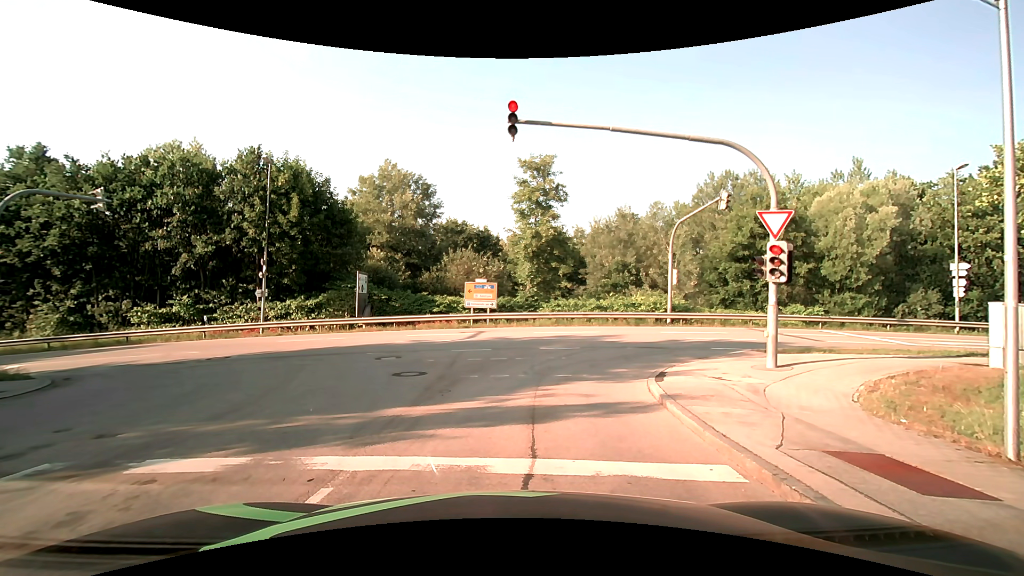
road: residential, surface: asphalt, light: Day
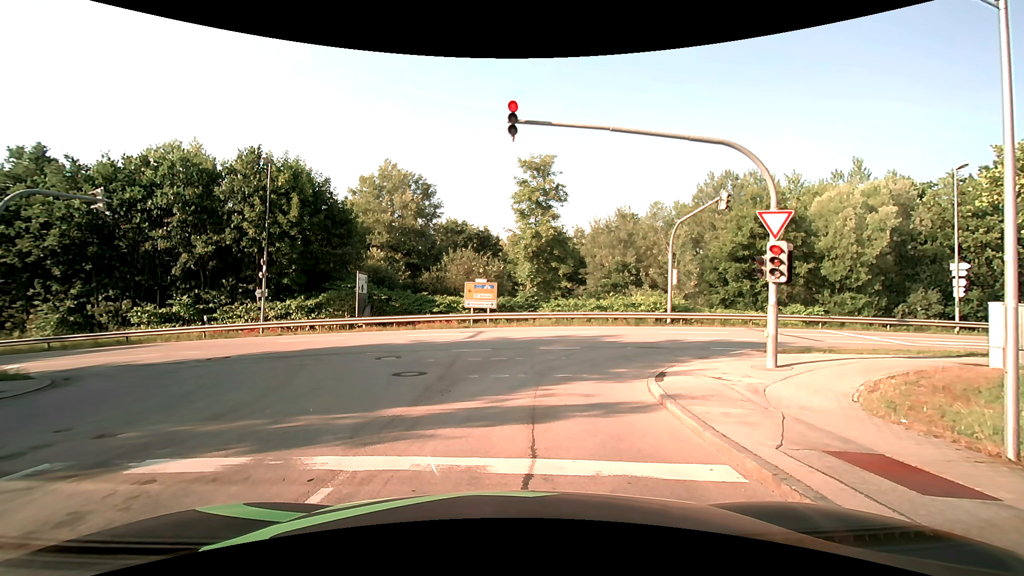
(0.0, 0.0) m; 0°
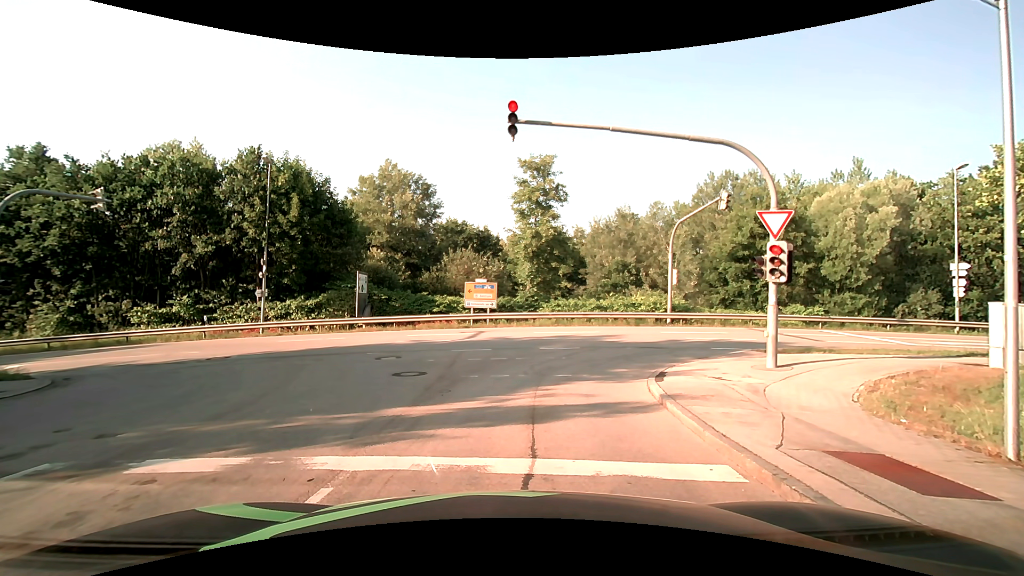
(0.0, 0.0) m; 0°
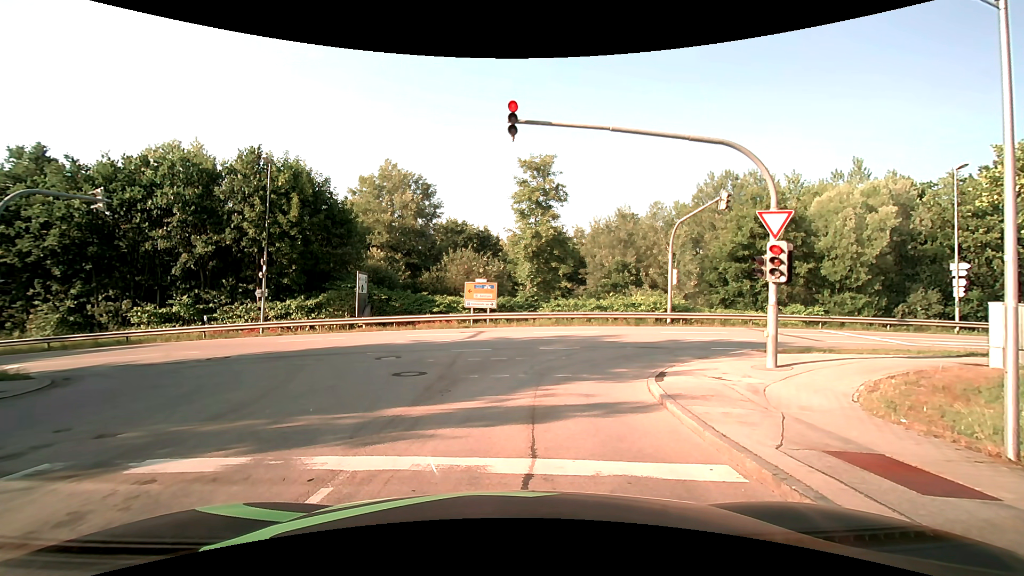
(0.0, 0.0) m; 0°
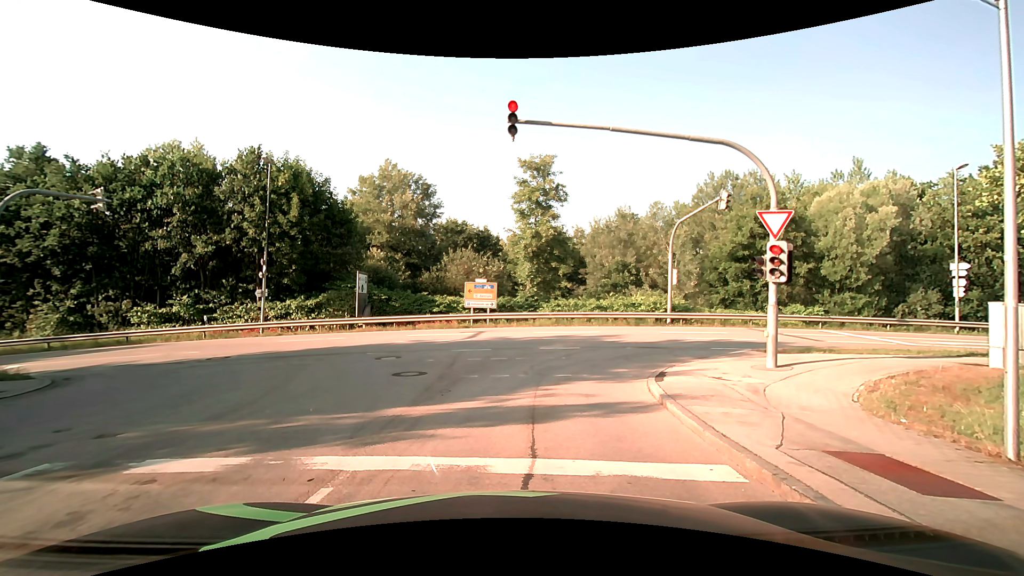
(0.0, 0.0) m; 0°
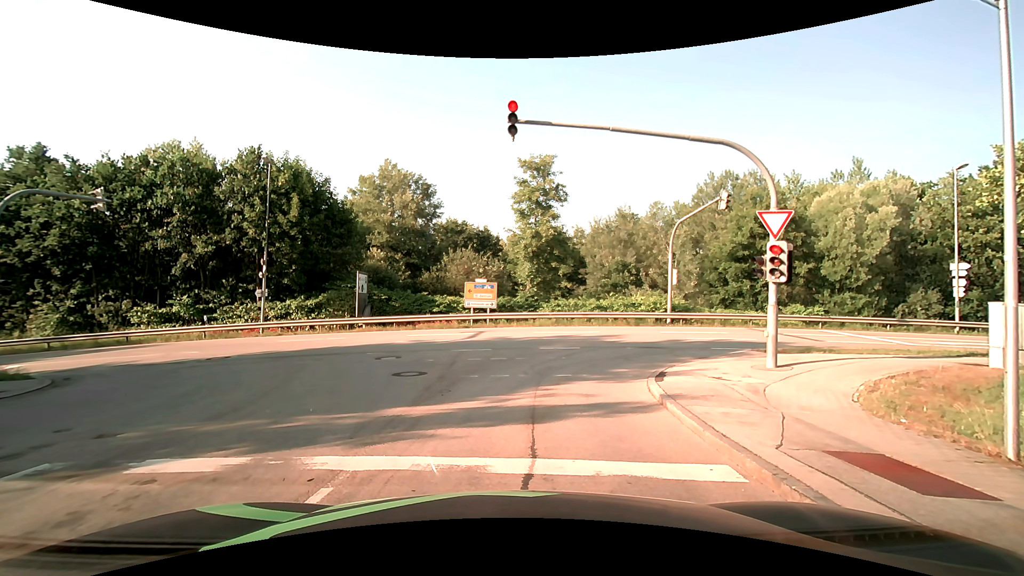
(0.0, 0.0) m; 0°
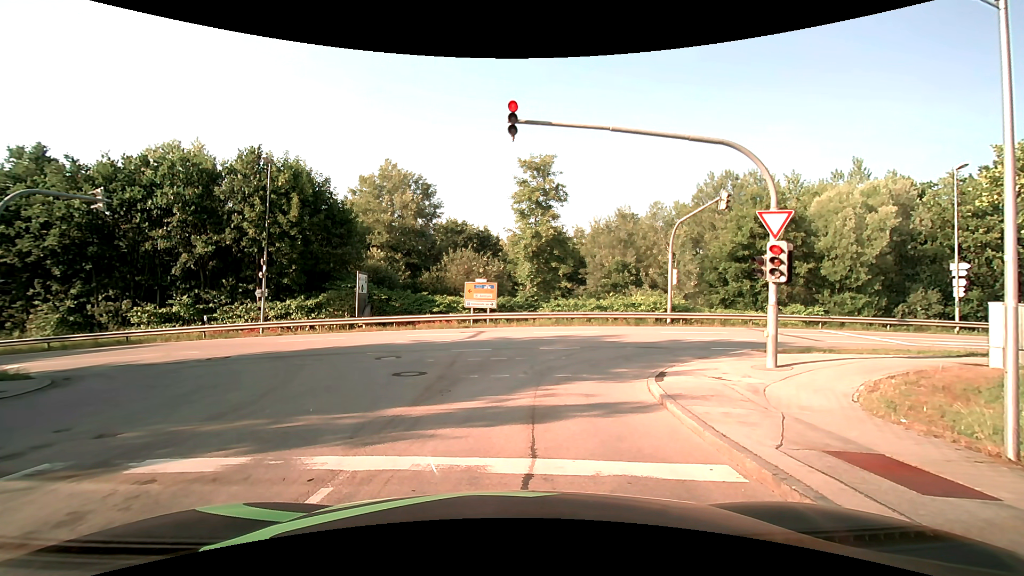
(0.0, 0.0) m; 0°
